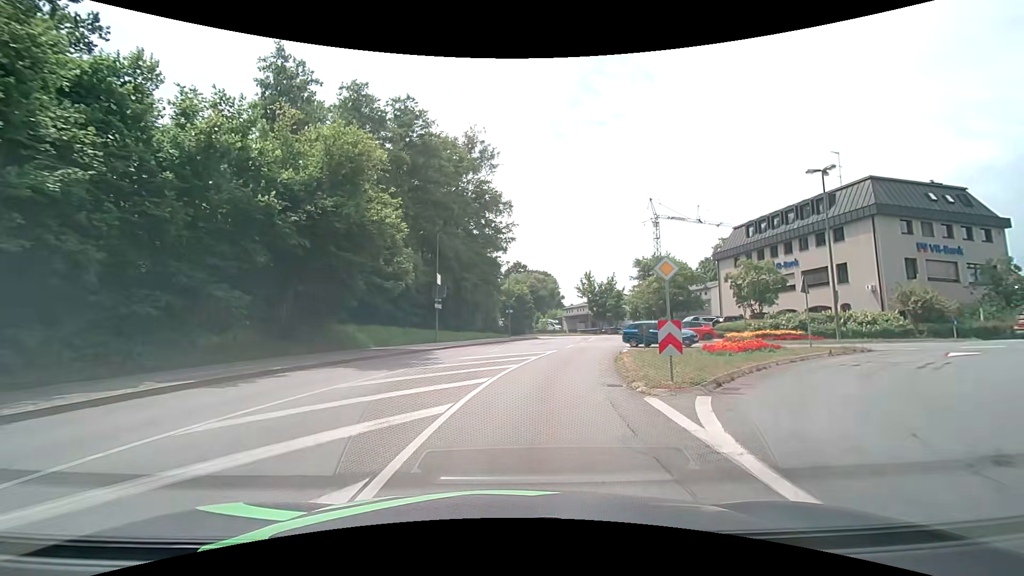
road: unclassified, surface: asphalt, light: Day
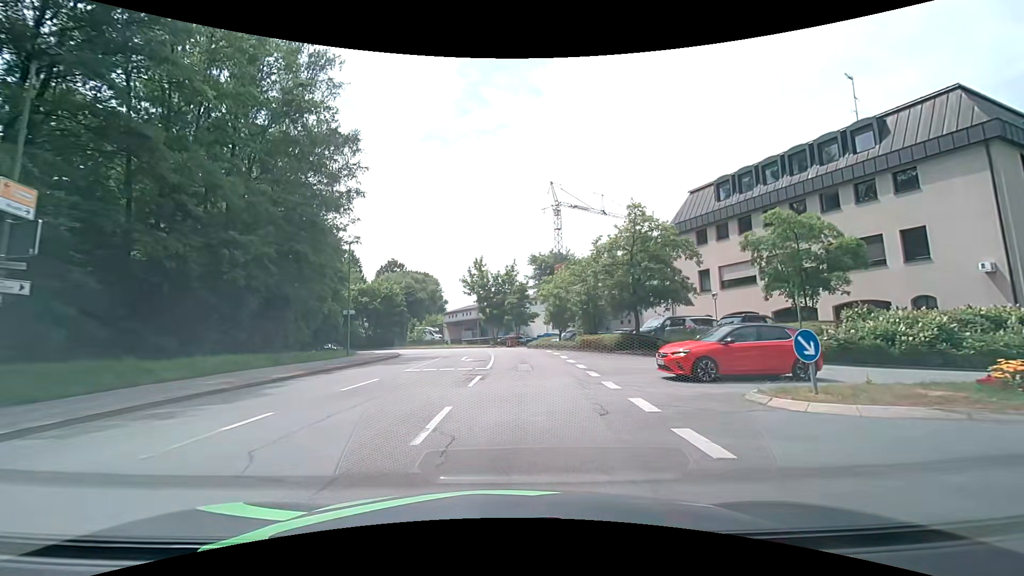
(+2.9, +22.7) m; +15°
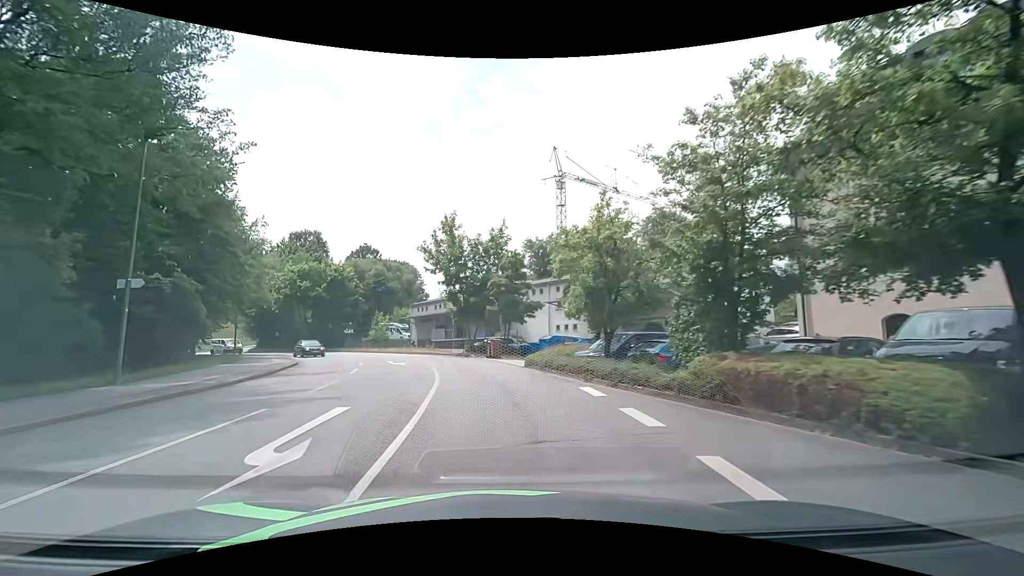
(+0.3, +19.6) m; +1°
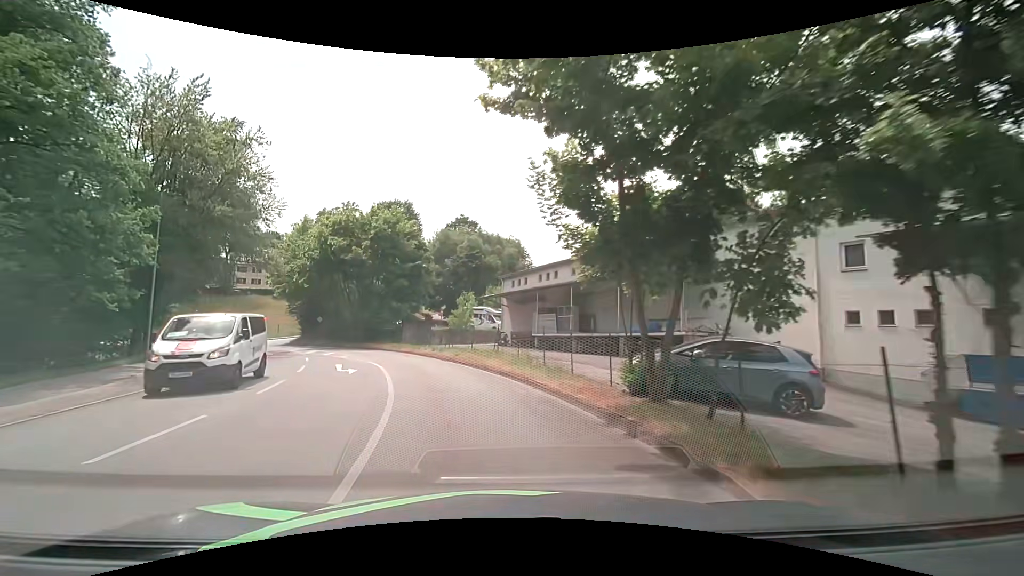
(-2.4, +25.7) m; -12°
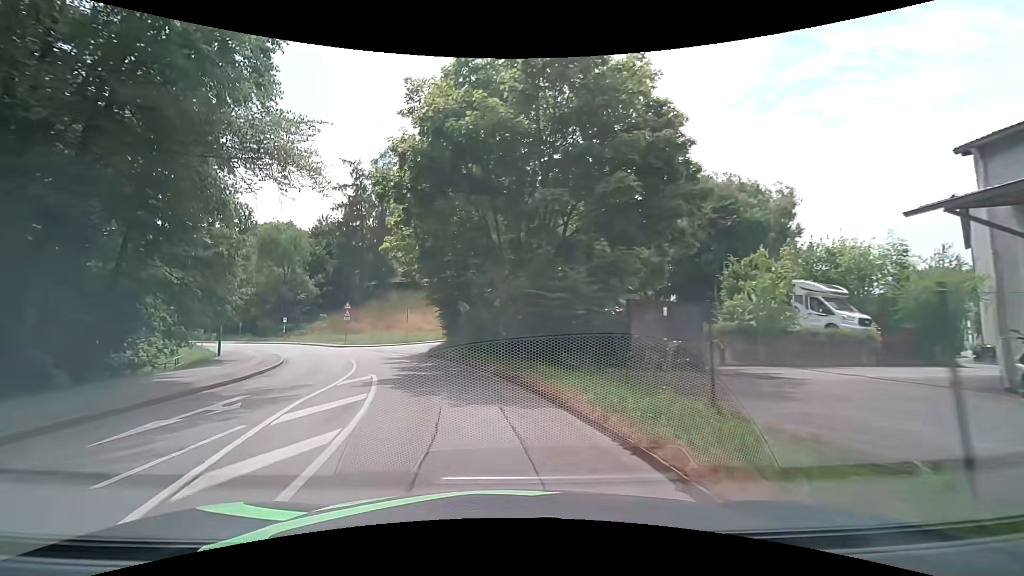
(-5.1, +26.2) m; -23°
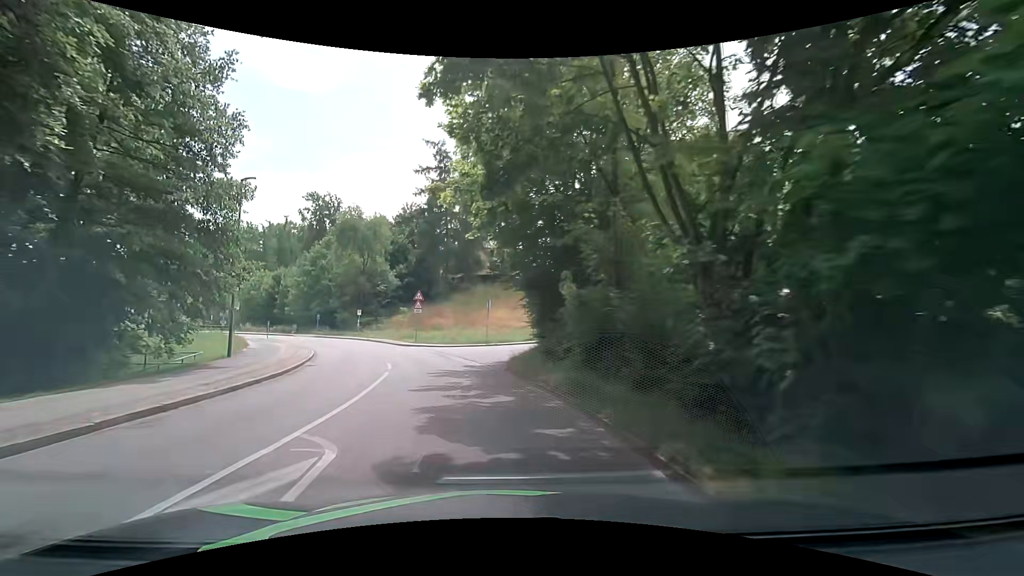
(-1.1, +10.7) m; -11°
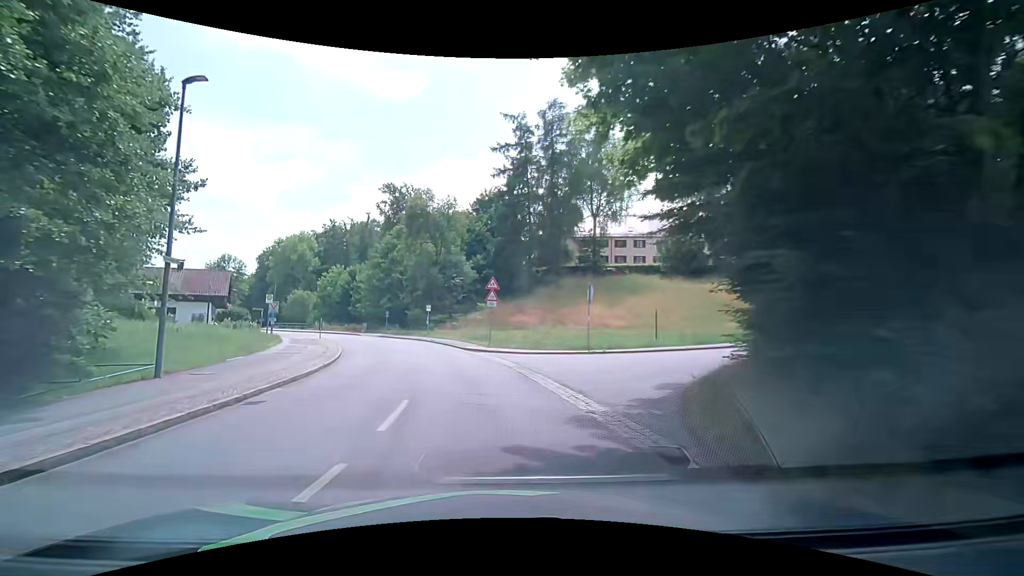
(-0.8, +11.0) m; -9°
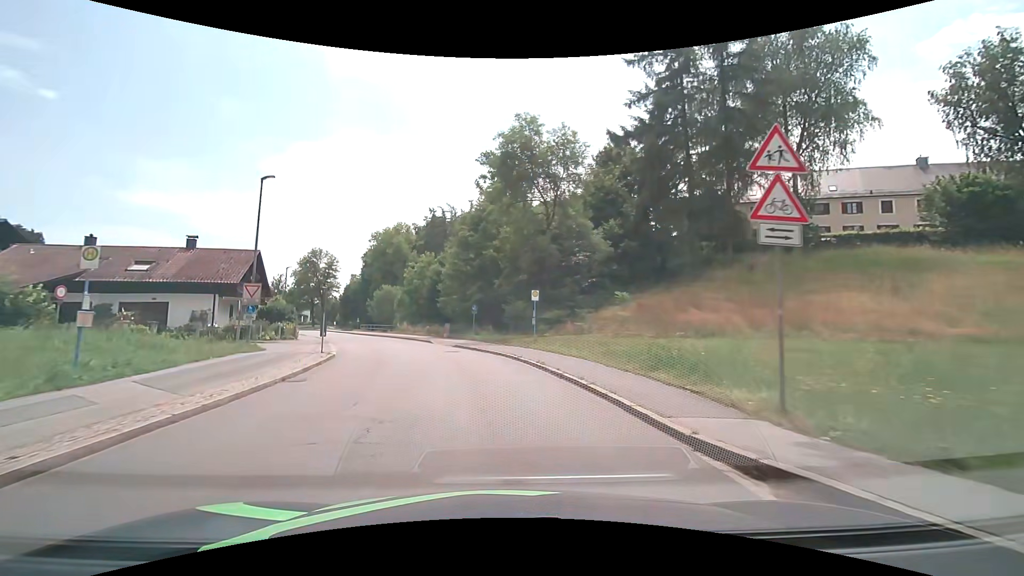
(-2.9, +22.9) m; -13°
(0, +10) (-2, +20) (-5, +30) (-8, +39) (-12, +48) (-16, +57) (-20, +66) (-25, +75) (-30, +84) (-35, +92) m
